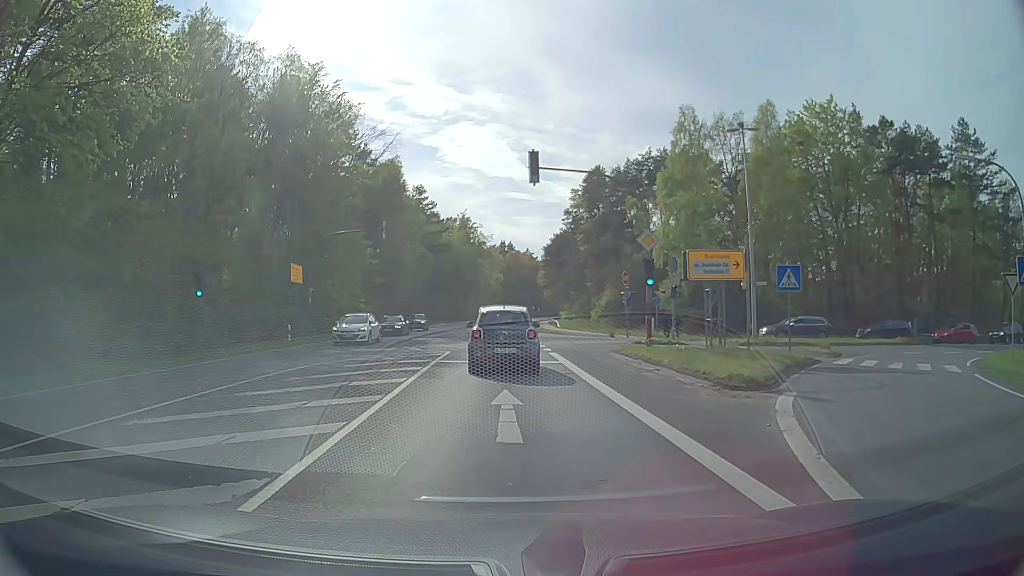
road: primary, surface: asphalt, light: Day
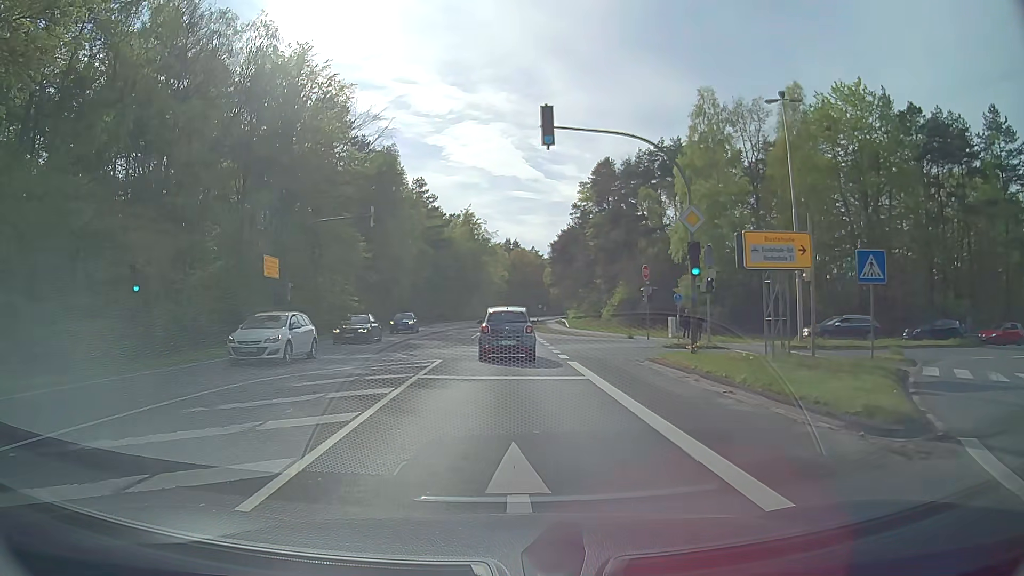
(-0.2, +5.4) m; -3°
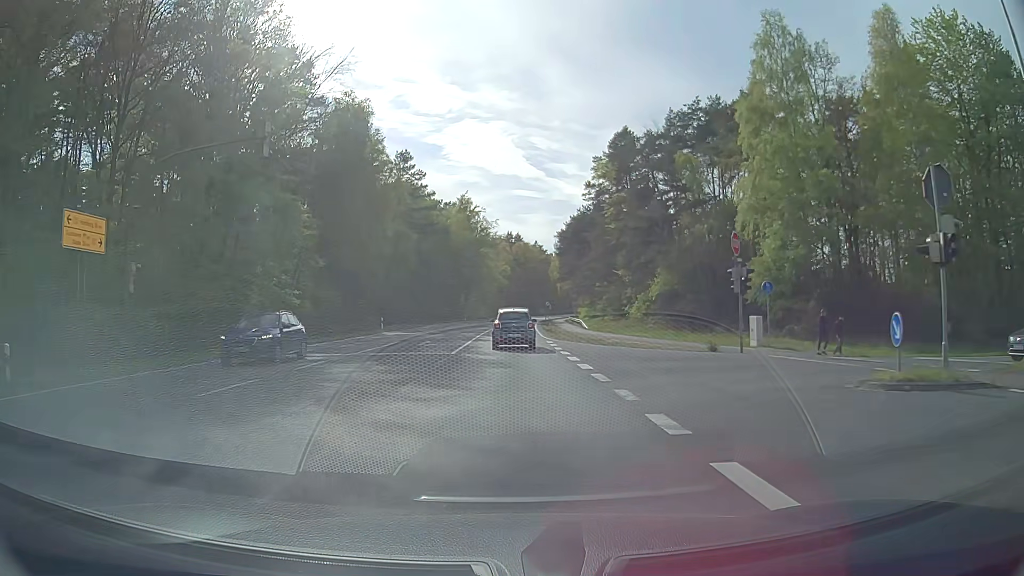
(+0.2, +16.9) m; 0°
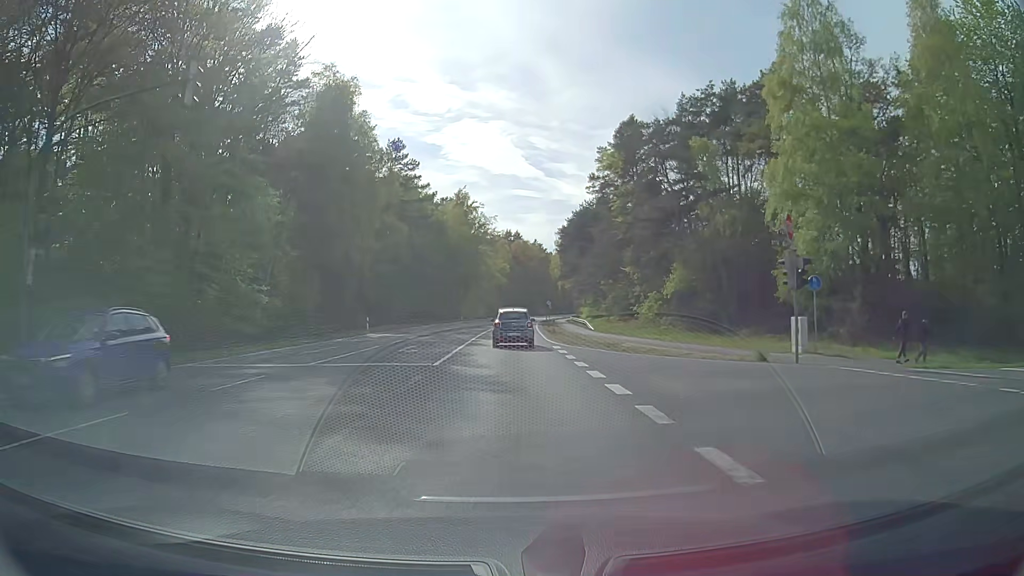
(0.0, +5.4) m; +1°
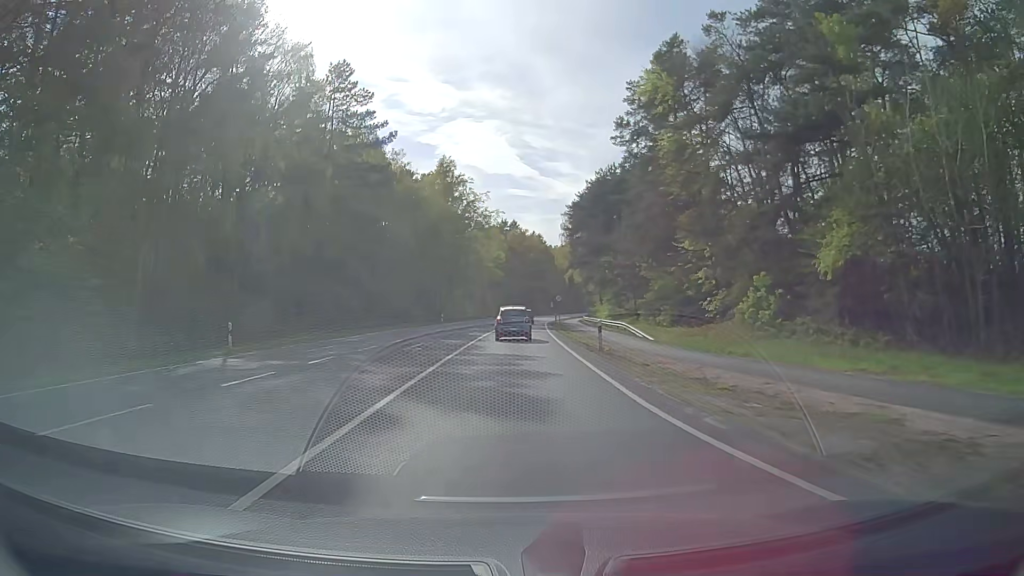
(-0.3, +25.2) m; 0°
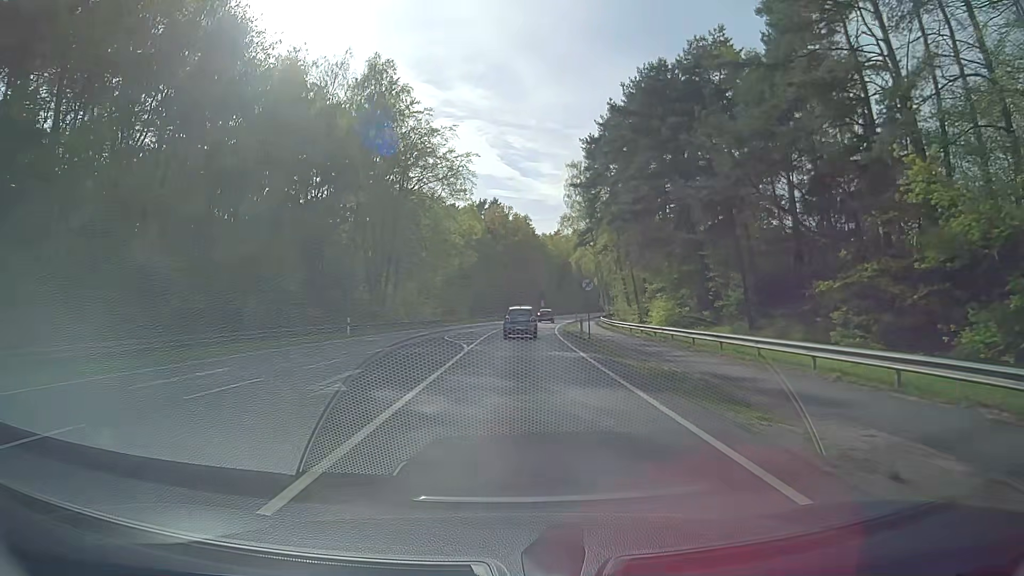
(+0.3, +37.9) m; +2°
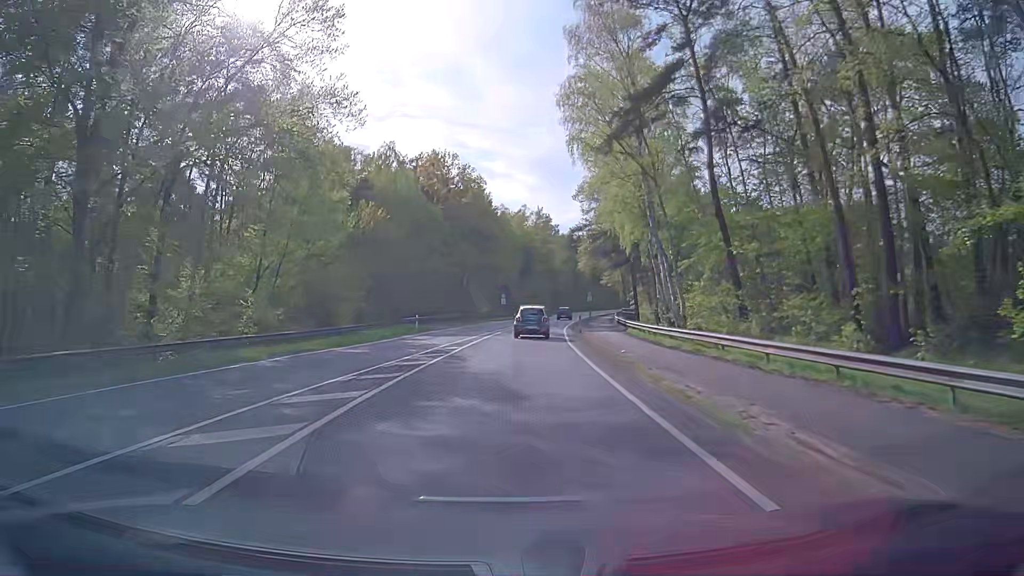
(+1.3, +43.8) m; +3°
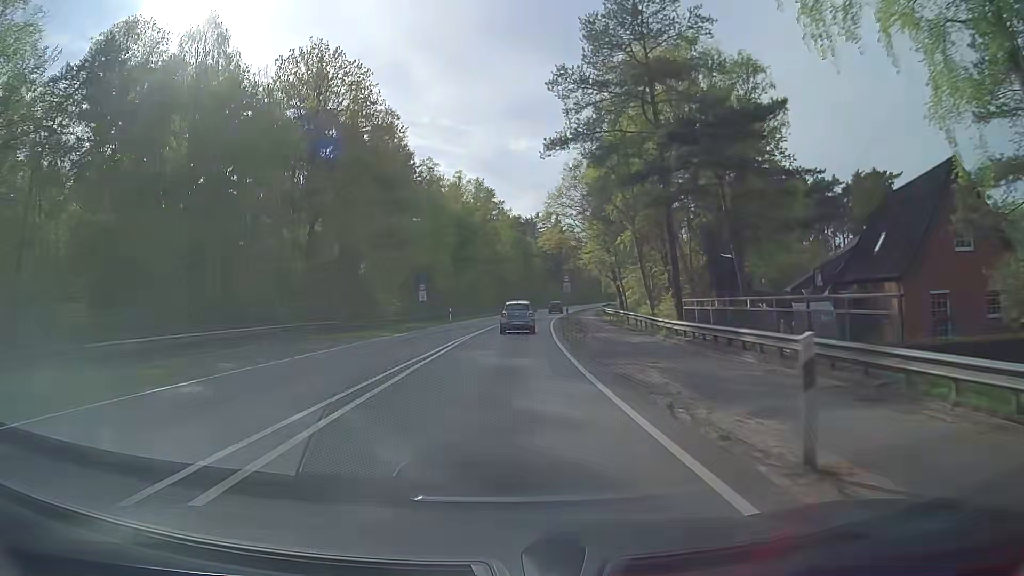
(+1.7, +36.0) m; +6°
(0, +10) (0, +20) (0, +30) (+1, +40) (+1, +50) (+2, +60) (+3, +70) (+4, +80) (+5, +90) (+7, +100) m
